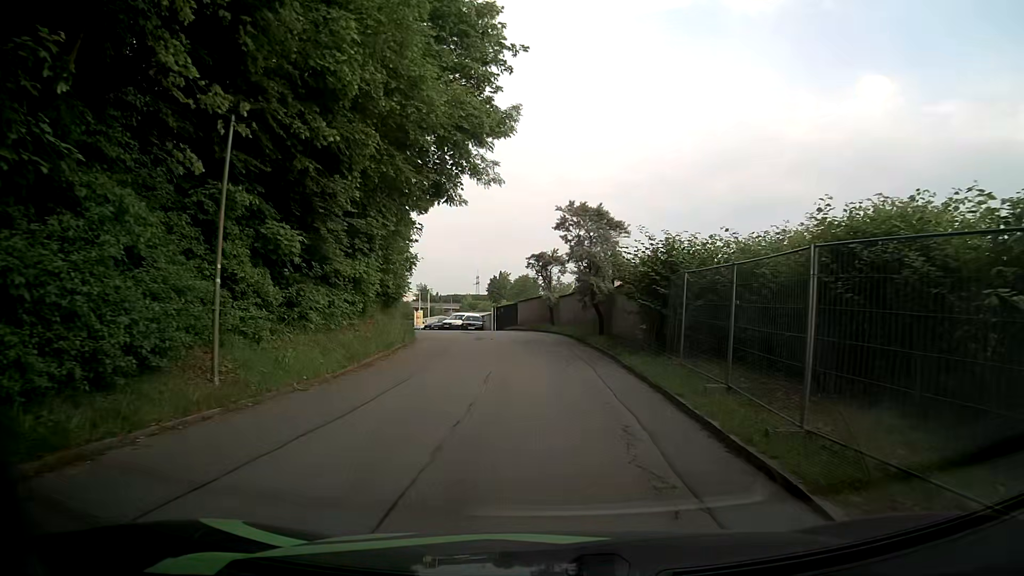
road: residential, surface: asphalt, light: Day
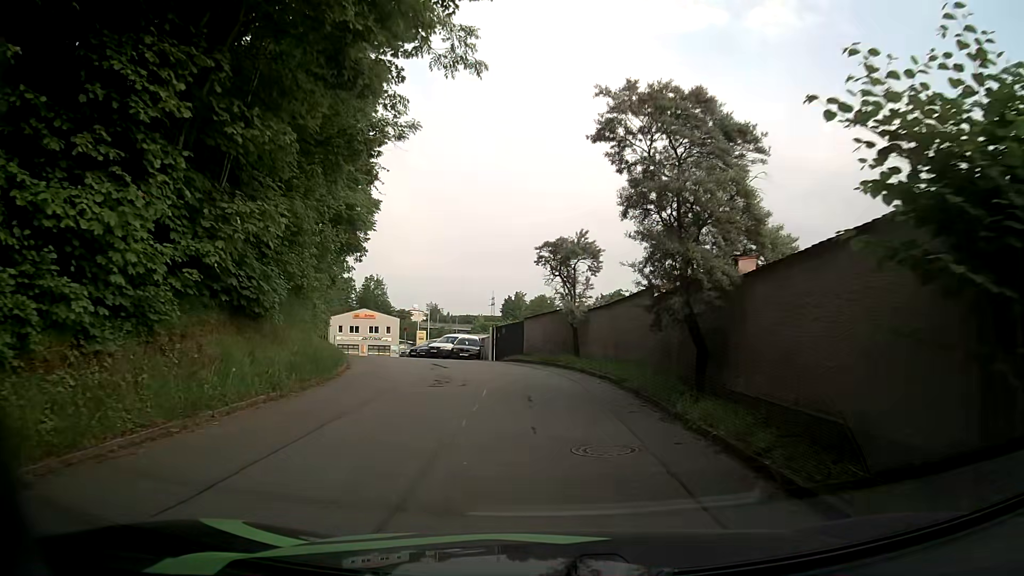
(-0.2, +13.3) m; -1°
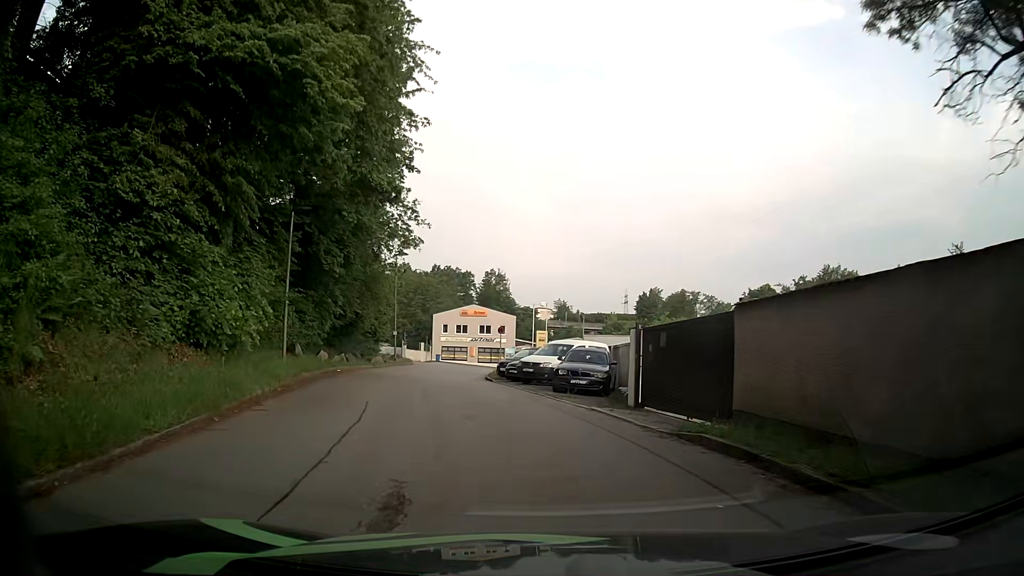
(-1.5, +18.5) m; -12°
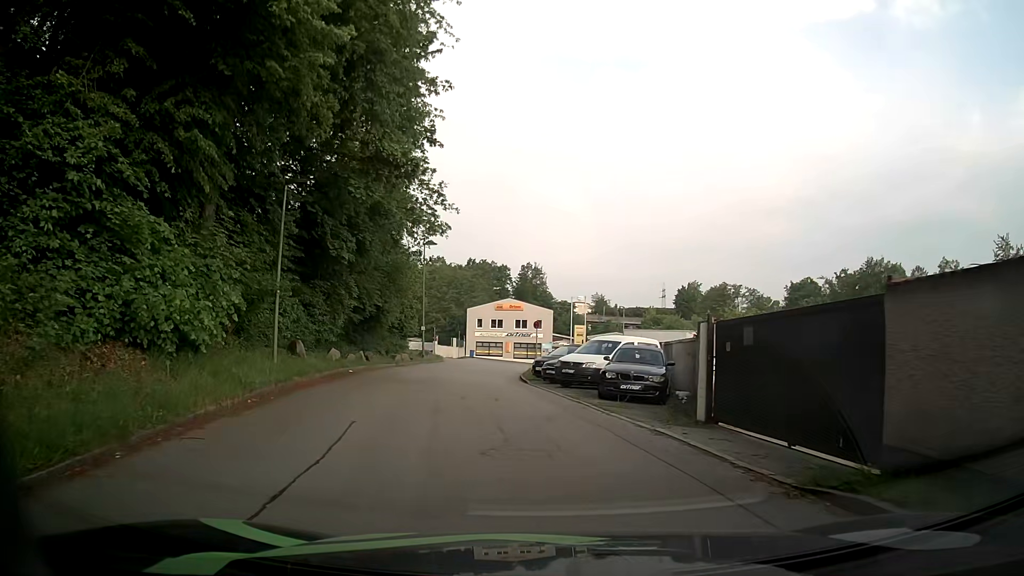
(-0.1, +3.5) m; -3°
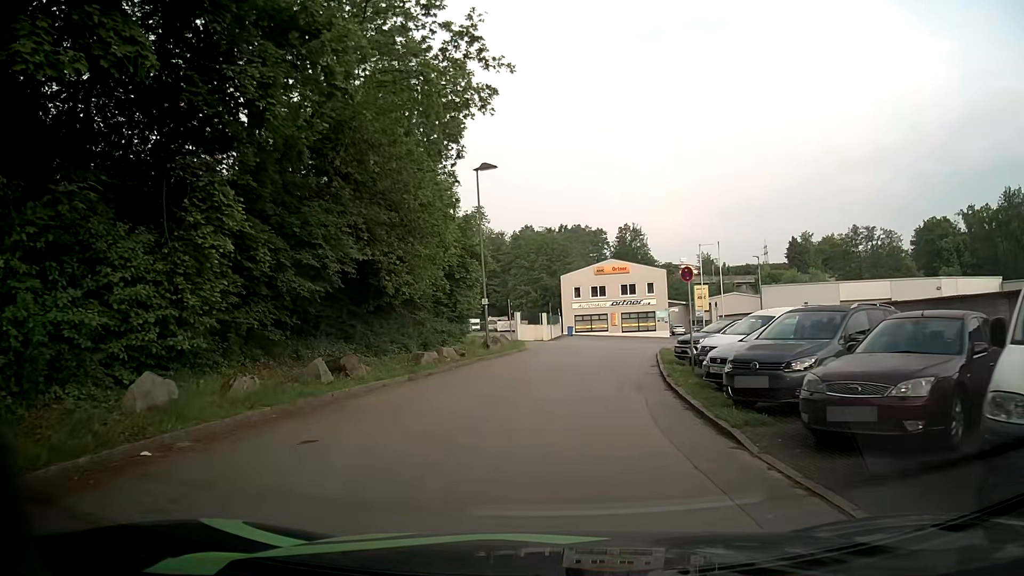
(-1.3, +18.0) m; -9°
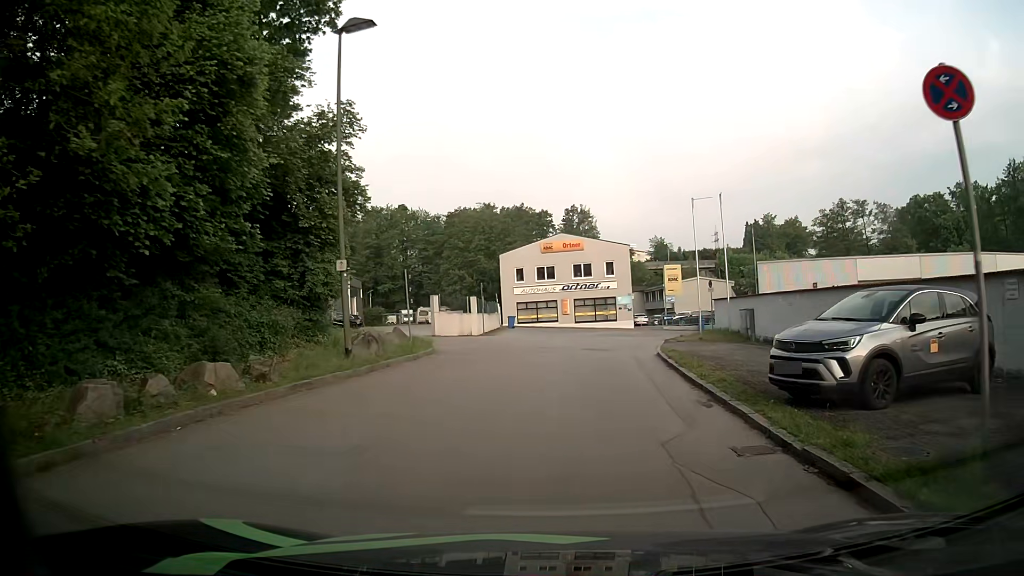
(+0.5, +14.2) m; +4°
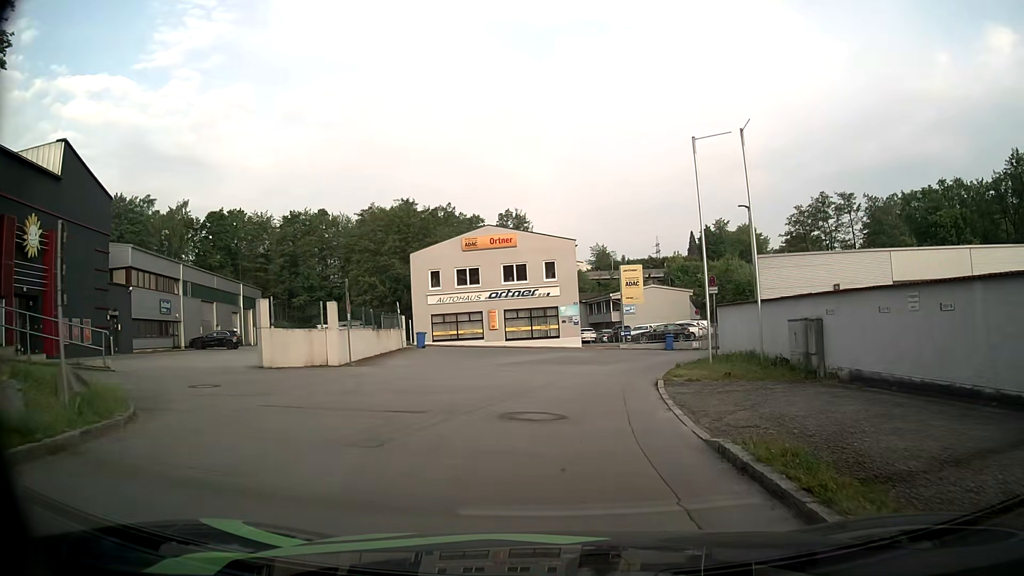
(+1.1, +14.0) m; +6°
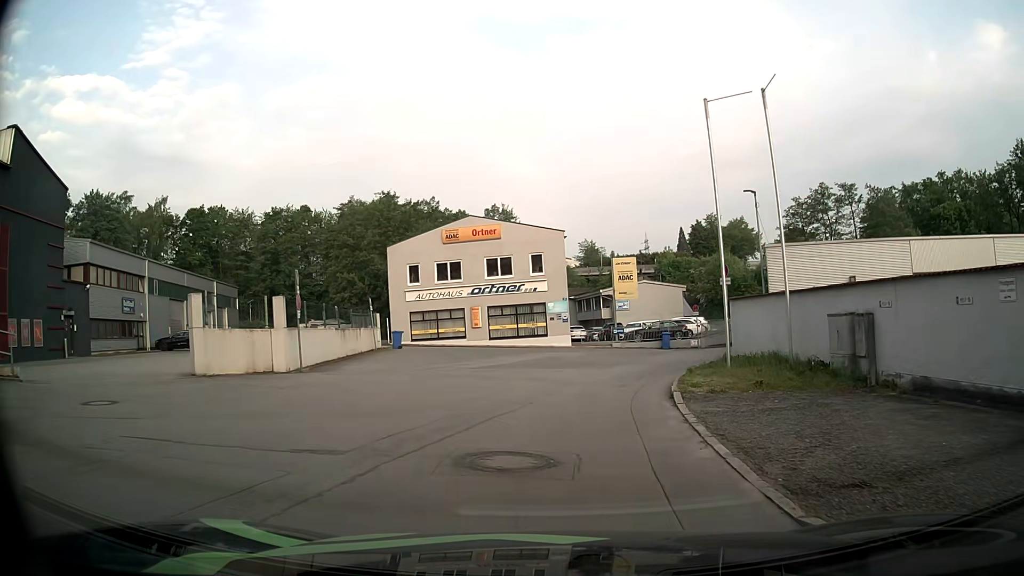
(+0.1, +3.4) m; +2°
